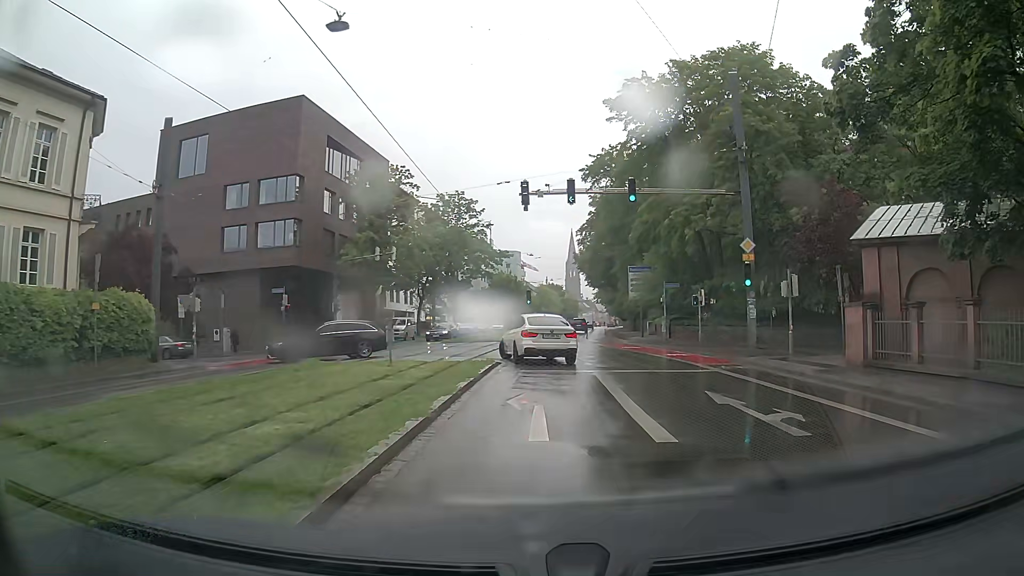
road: primary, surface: asphalt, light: Day
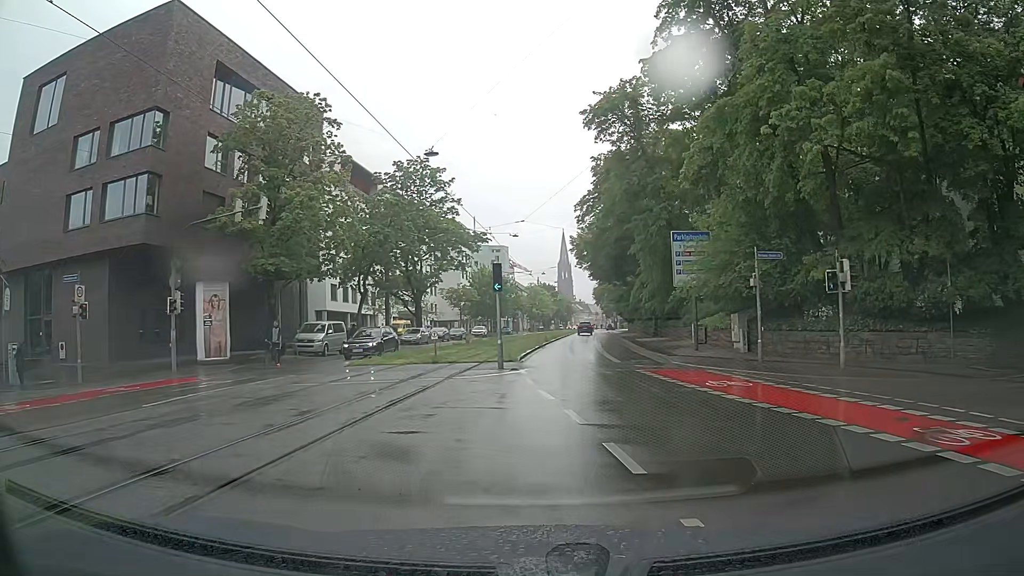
(+0.5, +19.2) m; +1°
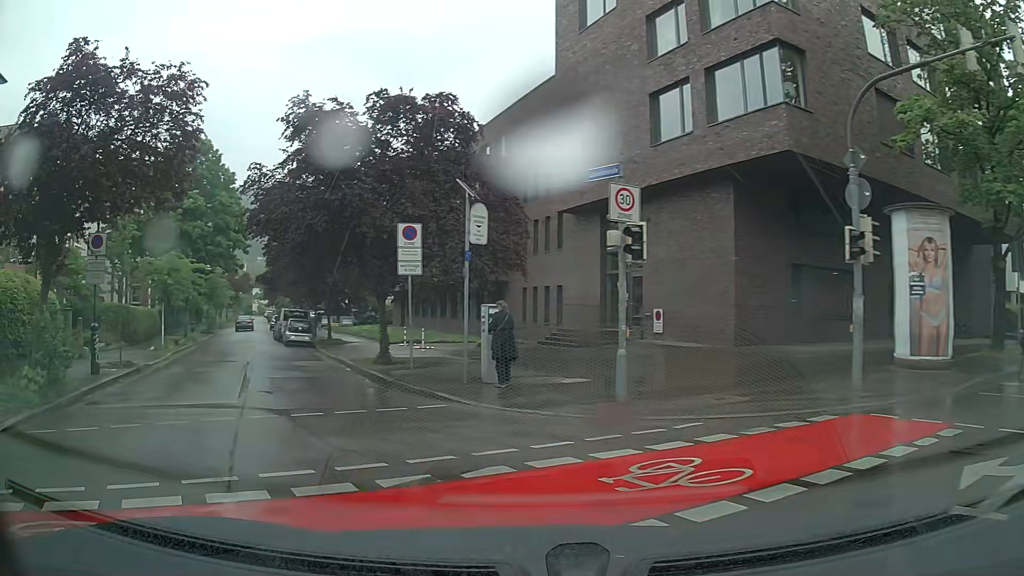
(-6.3, +12.5) m; -56°
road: residential
(-3, +10) (-7, +19) (-11, +28) (-16, +36) (-20, +45) (-24, +55) (-28, +64) (-32, +73) (-36, +82) (-40, +91) m
